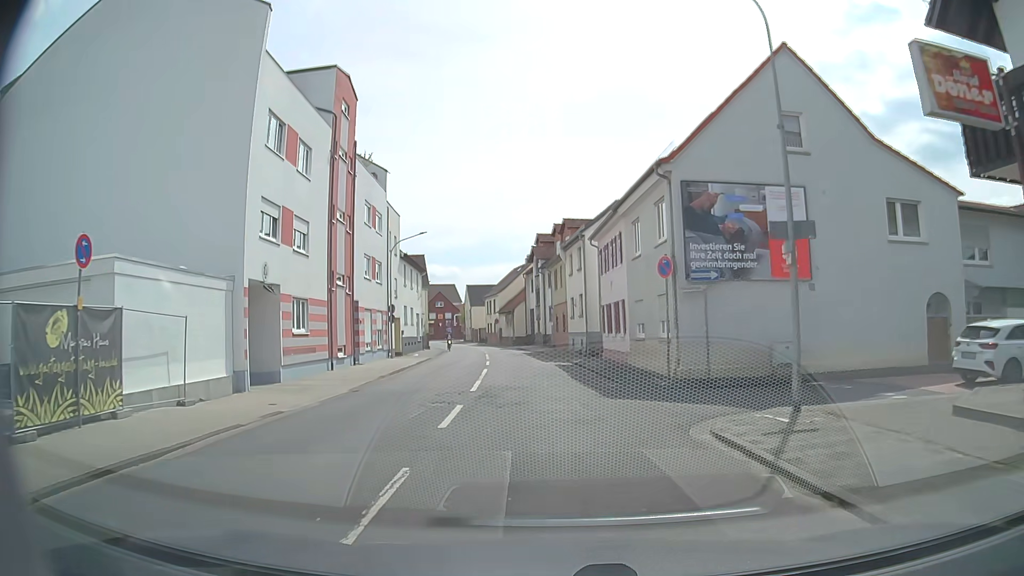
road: tertiary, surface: asphalt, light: Day
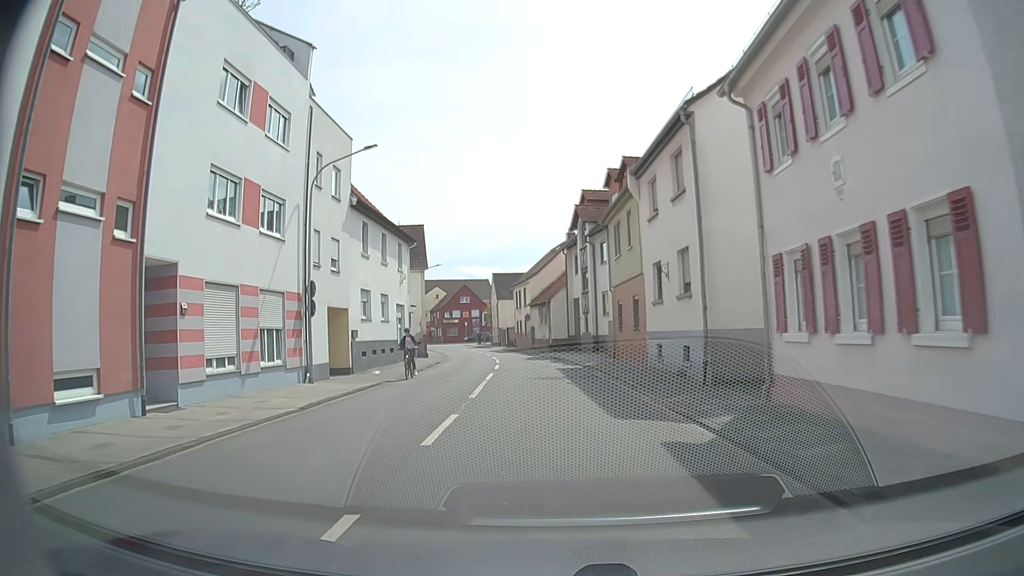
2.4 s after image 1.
(-1.3, +20.2) m; -6°
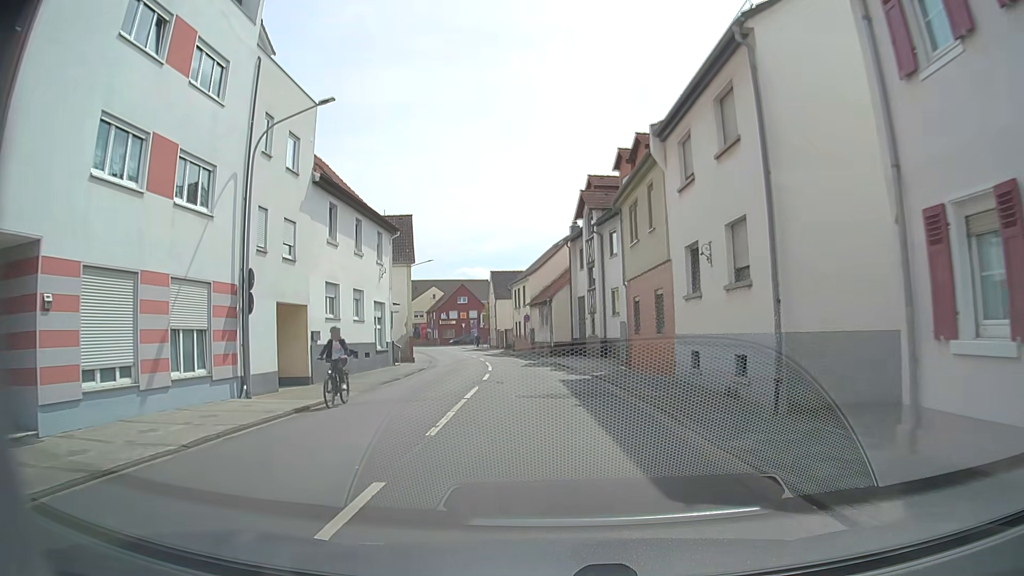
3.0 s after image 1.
(0.0, +4.9) m; +1°
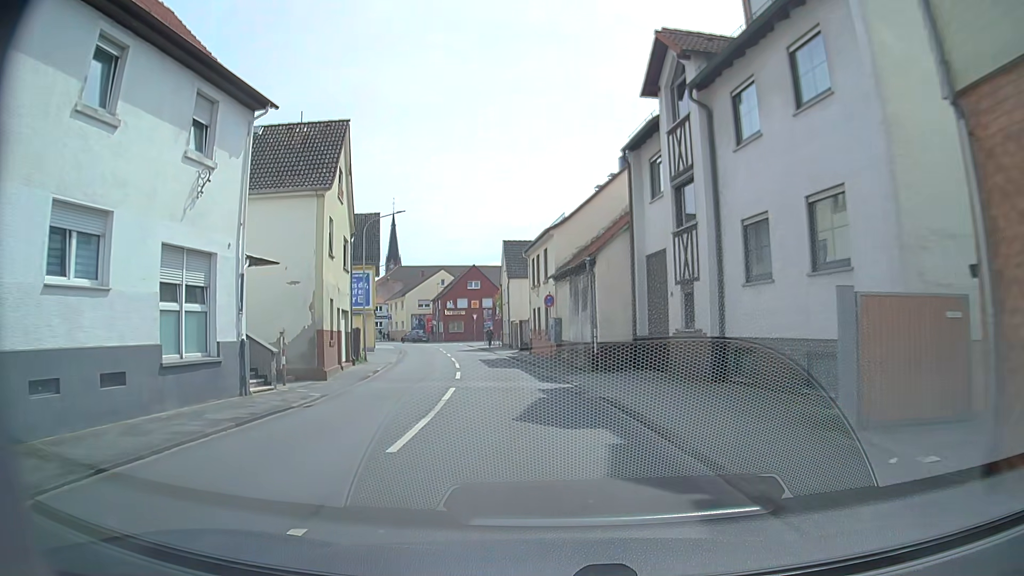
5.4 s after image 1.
(-0.4, +19.9) m; -3°
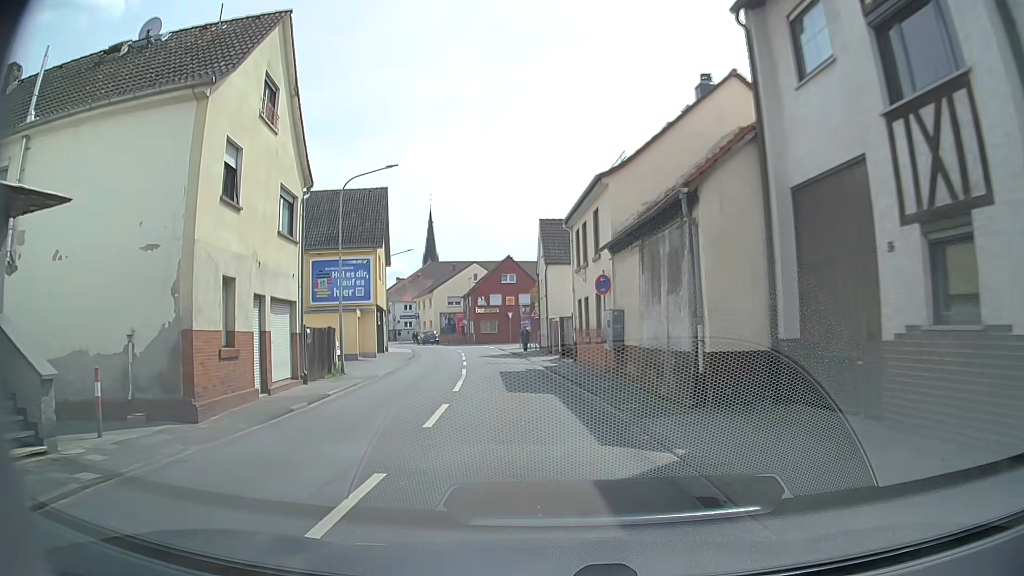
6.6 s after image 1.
(-0.3, +10.1) m; -4°
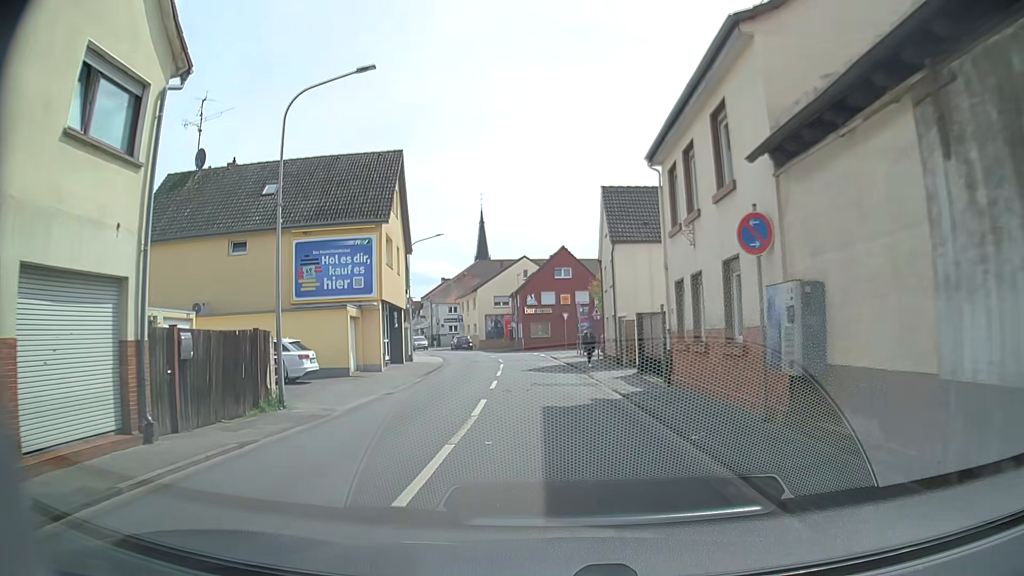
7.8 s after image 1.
(-0.4, +10.3) m; -5°
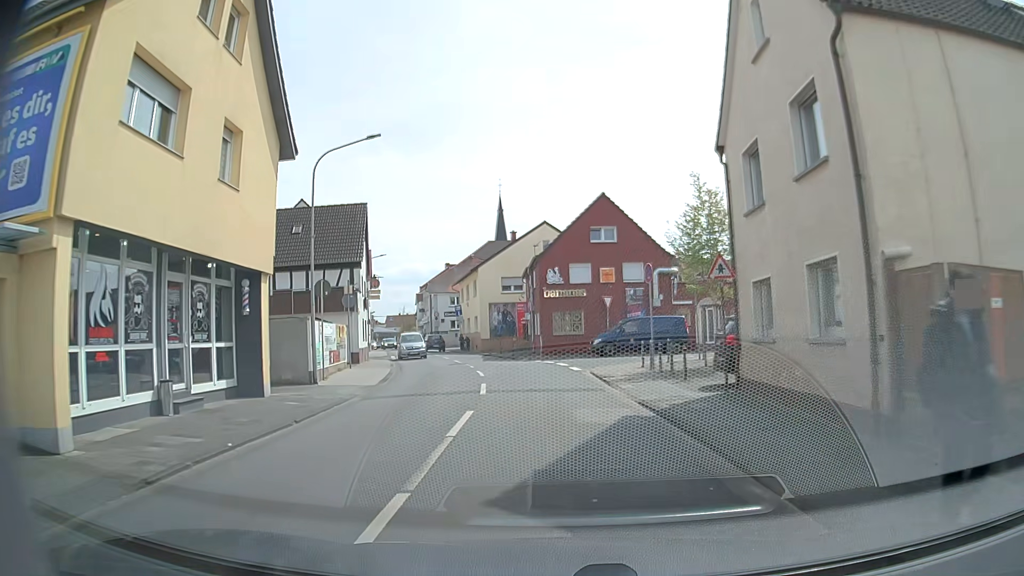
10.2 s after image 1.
(-0.3, +20.9) m; -1°
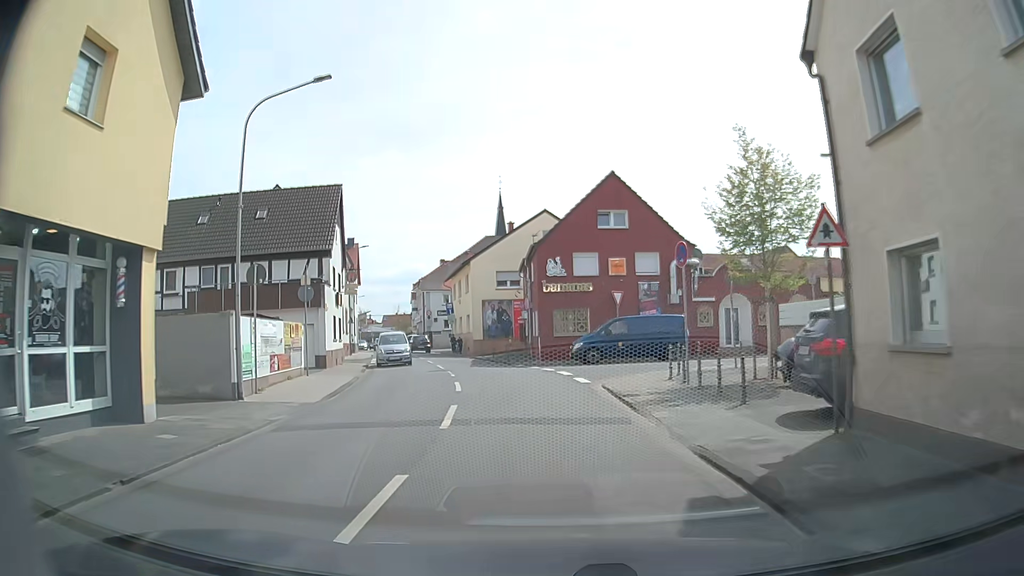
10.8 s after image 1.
(0.0, +5.3) m; 0°
